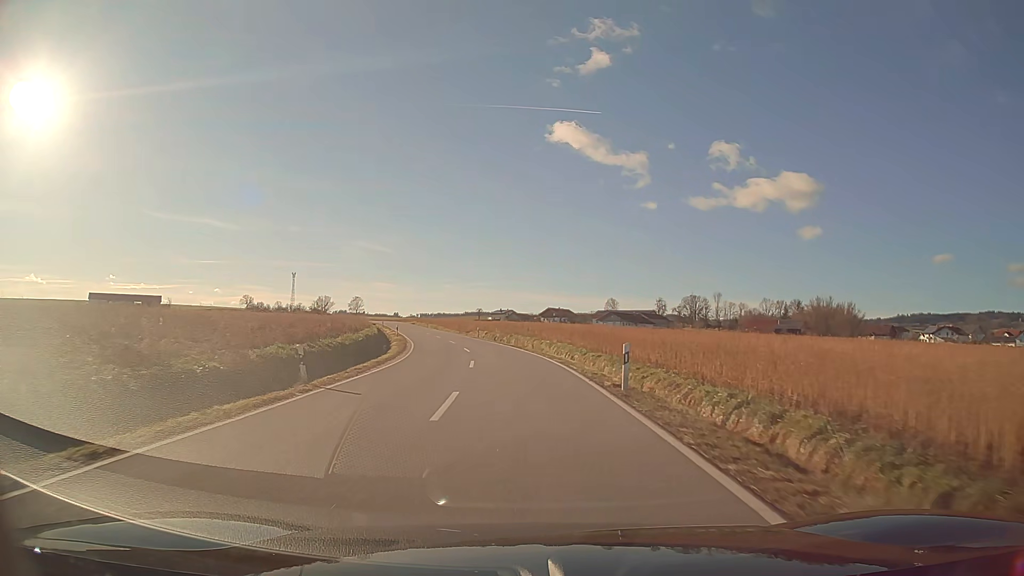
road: secondary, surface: asphalt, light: Day
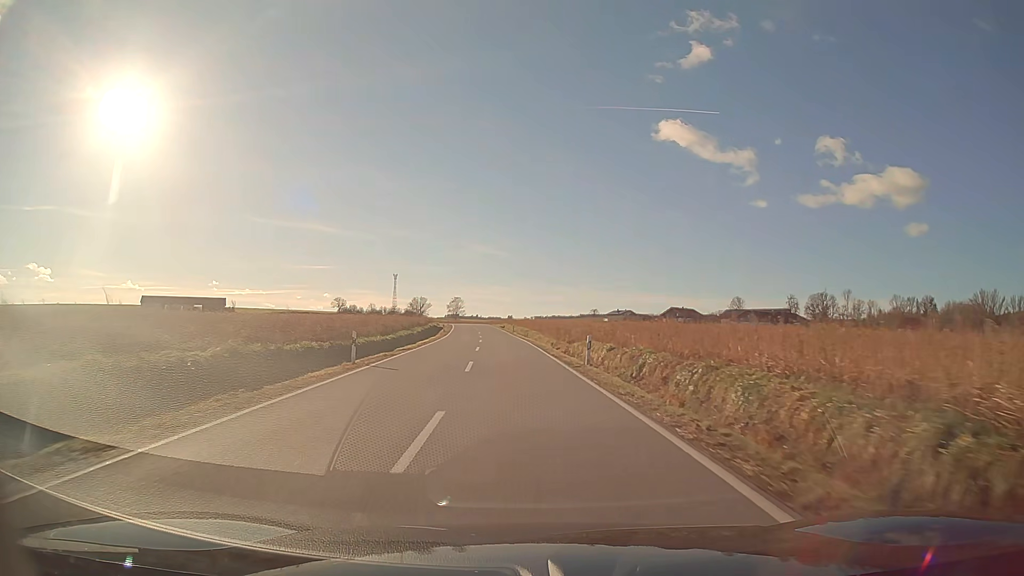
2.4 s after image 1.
(-3.2, +40.0) m; -10°
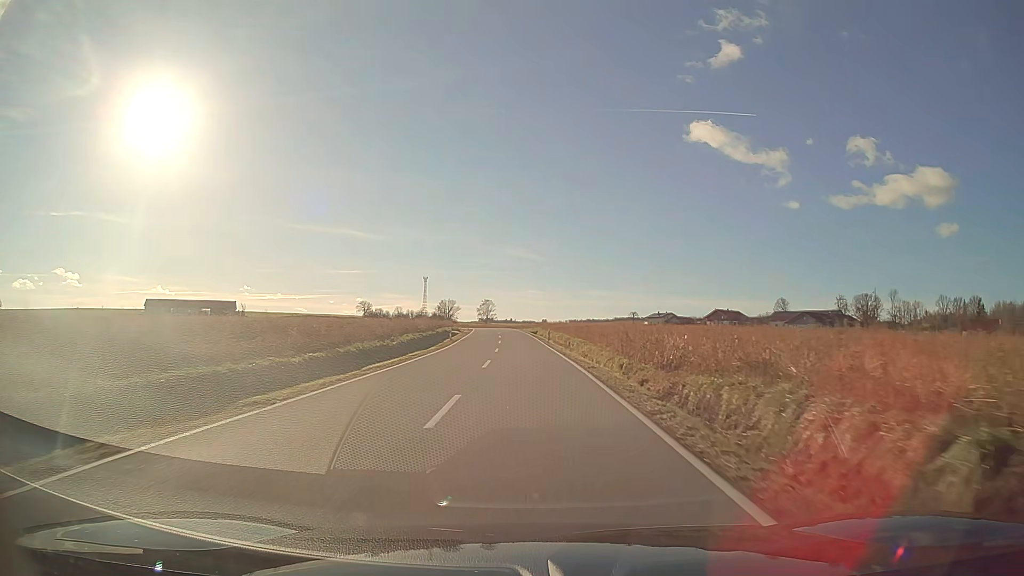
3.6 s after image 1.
(-0.5, +21.4) m; -2°
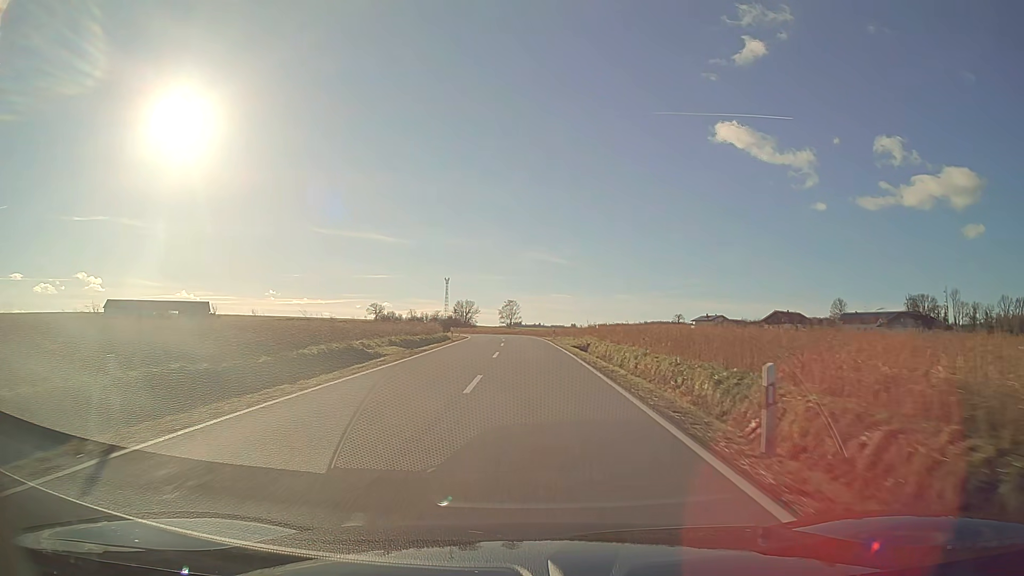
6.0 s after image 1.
(-1.0, +44.7) m; -2°
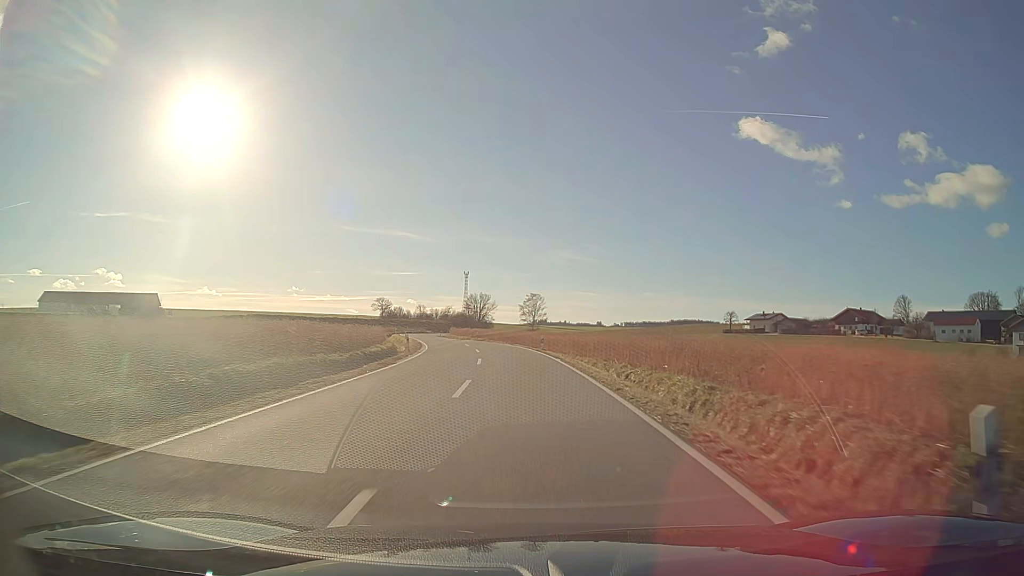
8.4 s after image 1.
(-0.8, +46.3) m; -3°
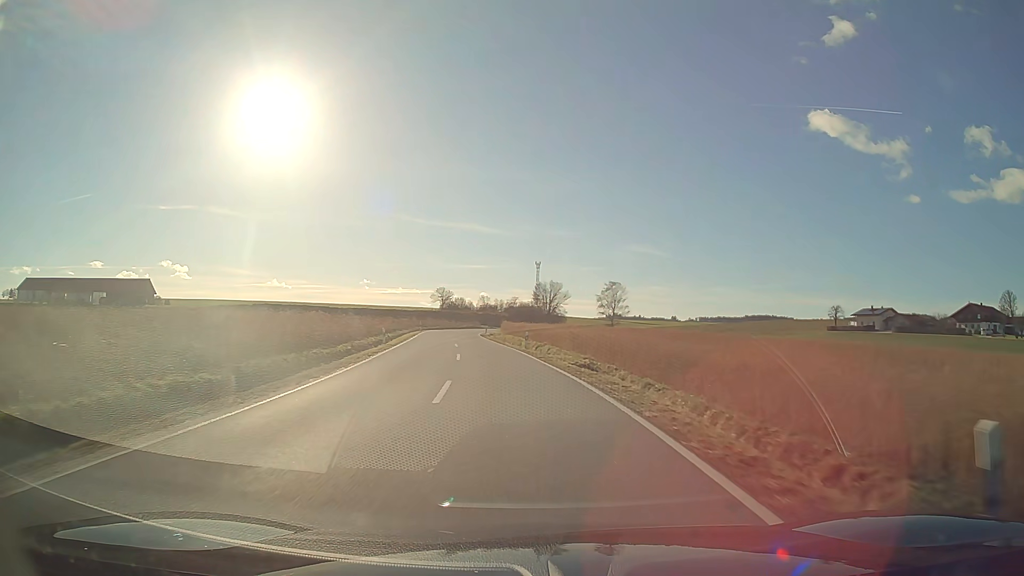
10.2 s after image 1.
(-1.9, +35.6) m; -7°
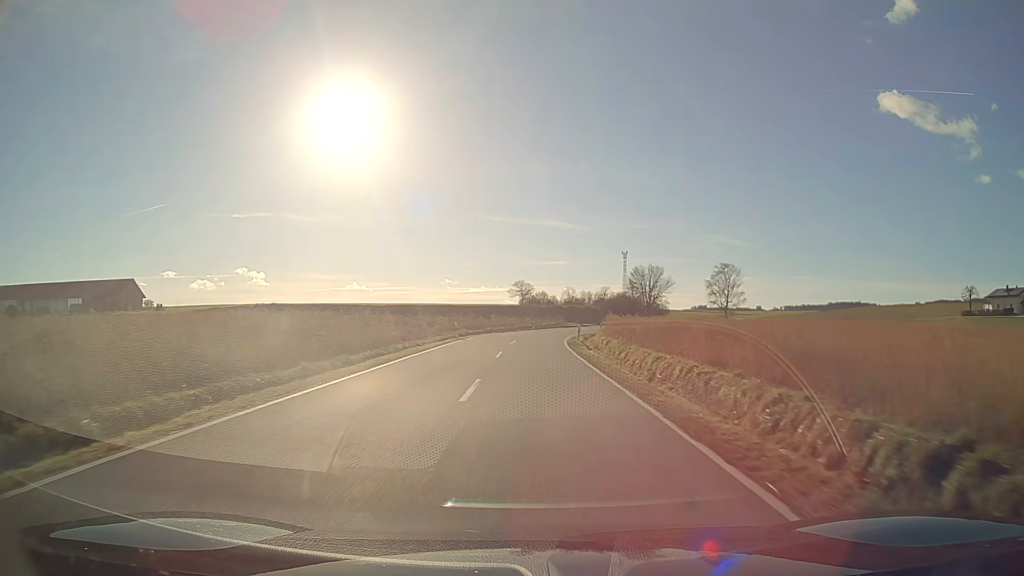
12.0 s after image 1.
(-2.3, +35.9) m; -6°
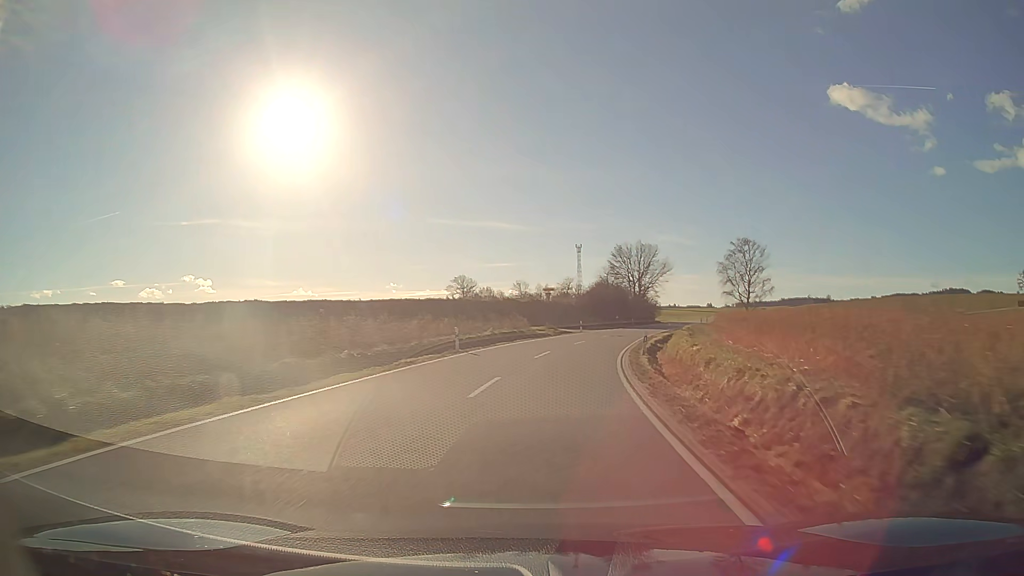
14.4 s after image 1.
(+1.4, +47.5) m; +6°
